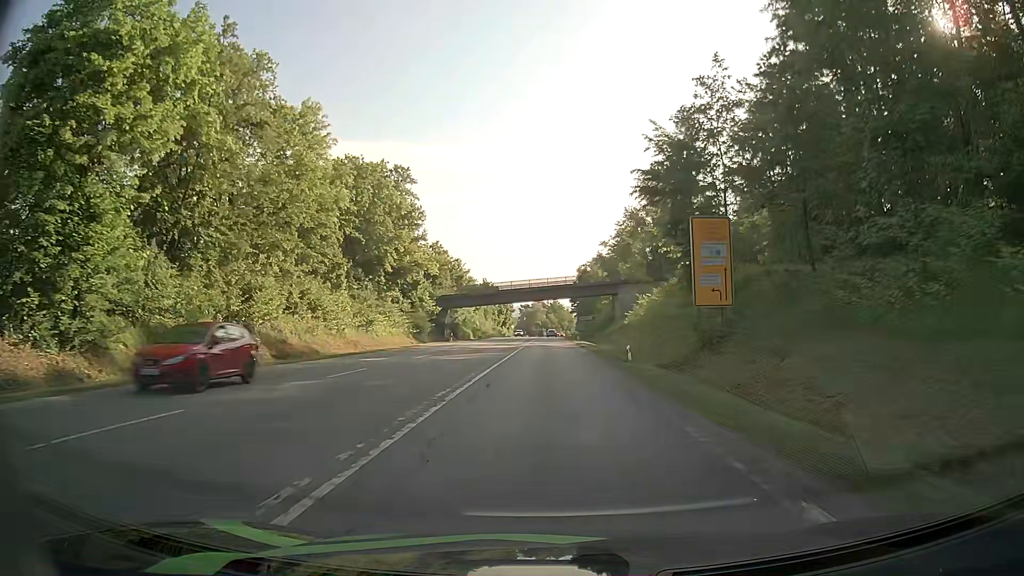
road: secondary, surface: asphalt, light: Day
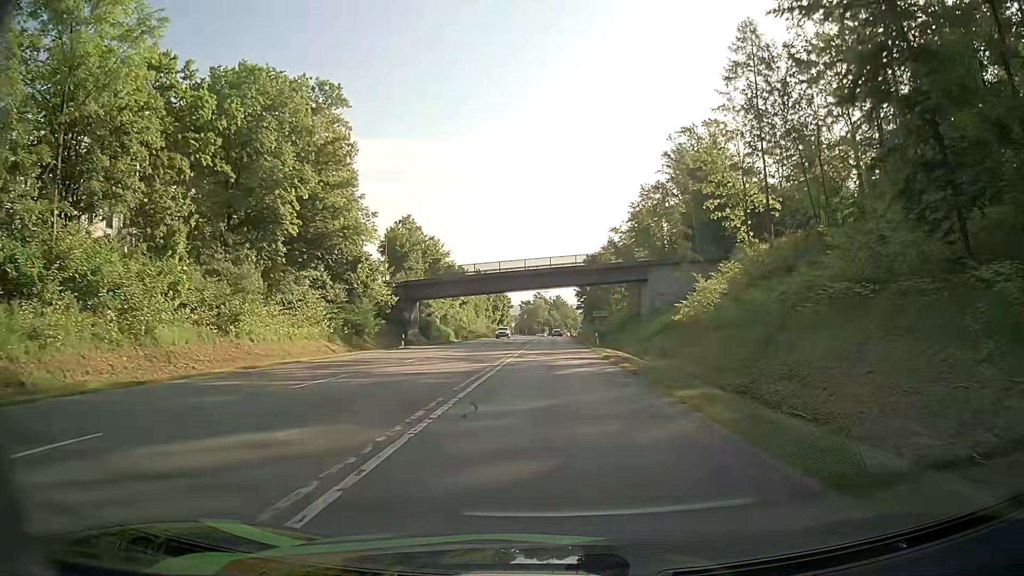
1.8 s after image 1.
(+0.1, +25.8) m; 0°
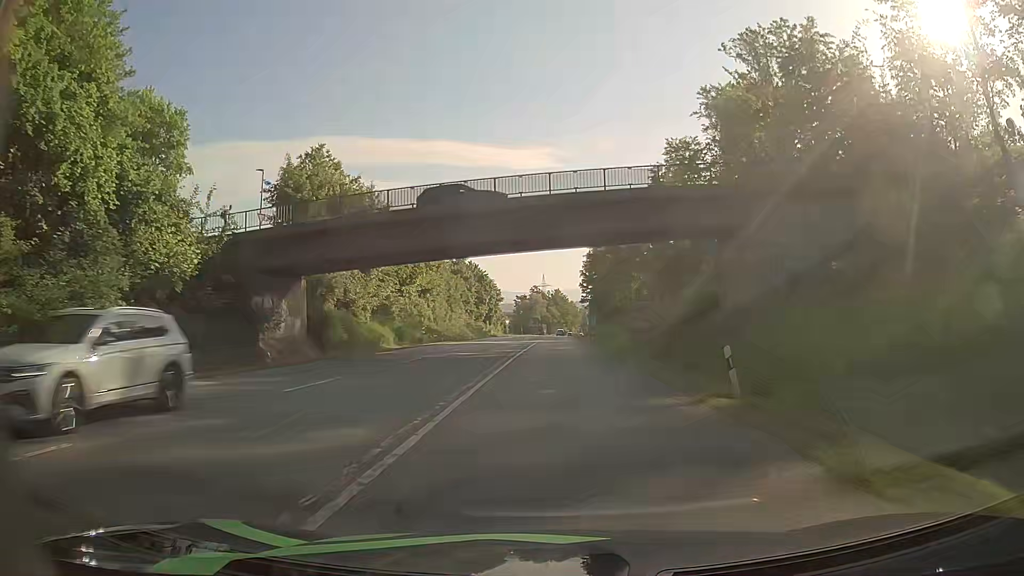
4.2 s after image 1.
(+0.1, +35.4) m; 0°
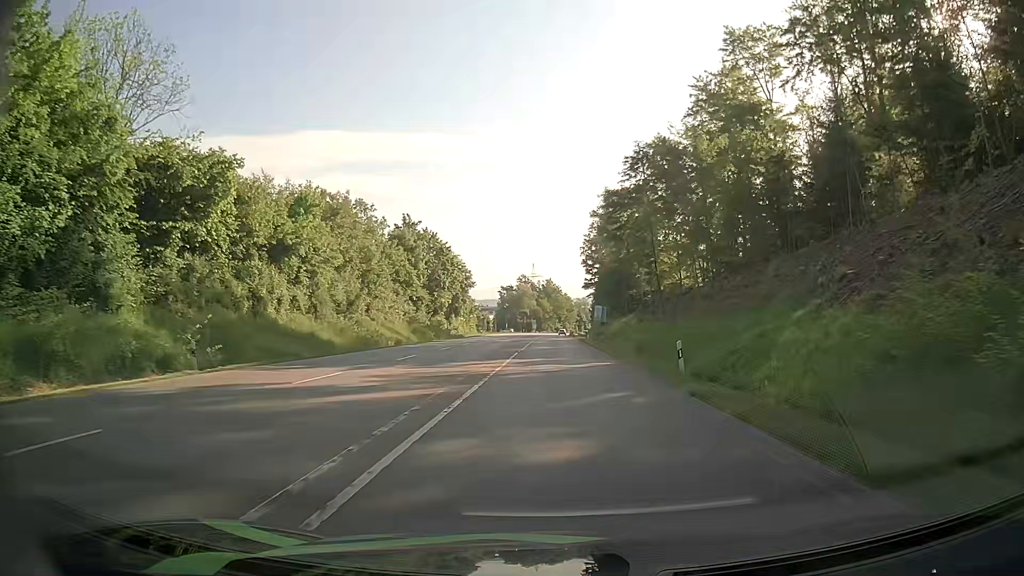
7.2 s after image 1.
(-0.1, +44.9) m; 0°
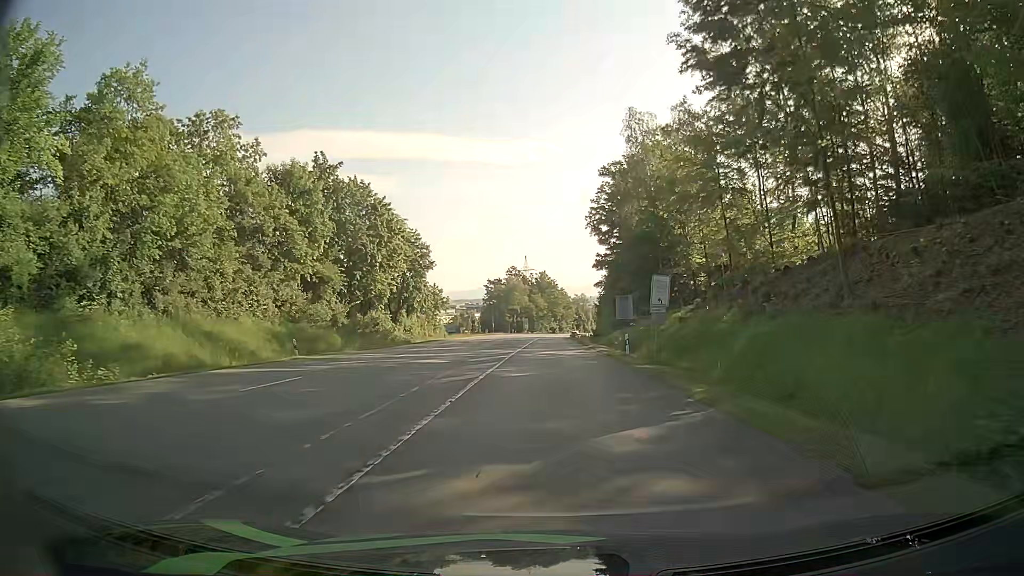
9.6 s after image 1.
(+0.9, +36.2) m; +2°
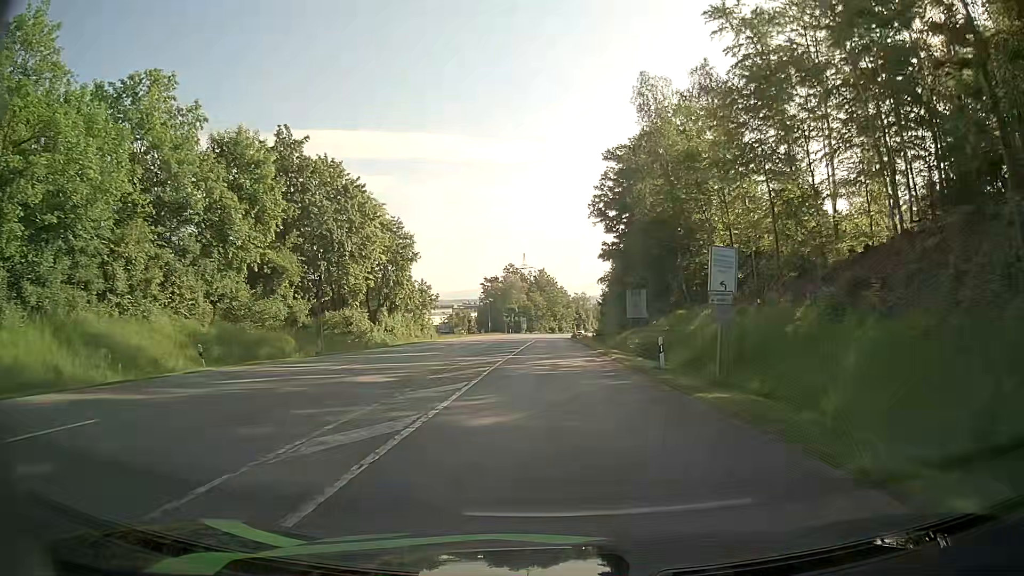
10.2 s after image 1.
(0.0, +9.1) m; 0°
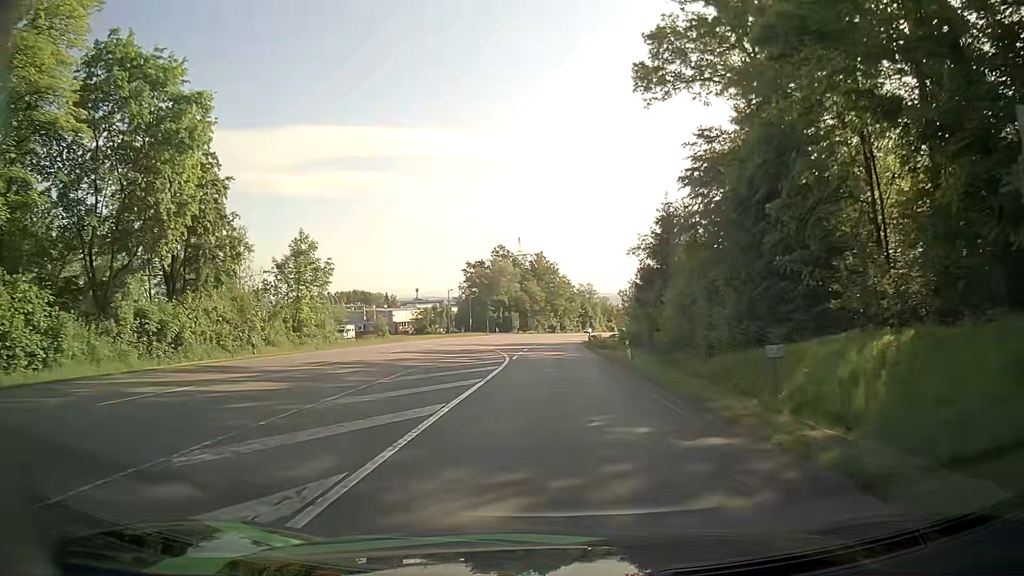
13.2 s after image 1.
(0.0, +45.9) m; 0°
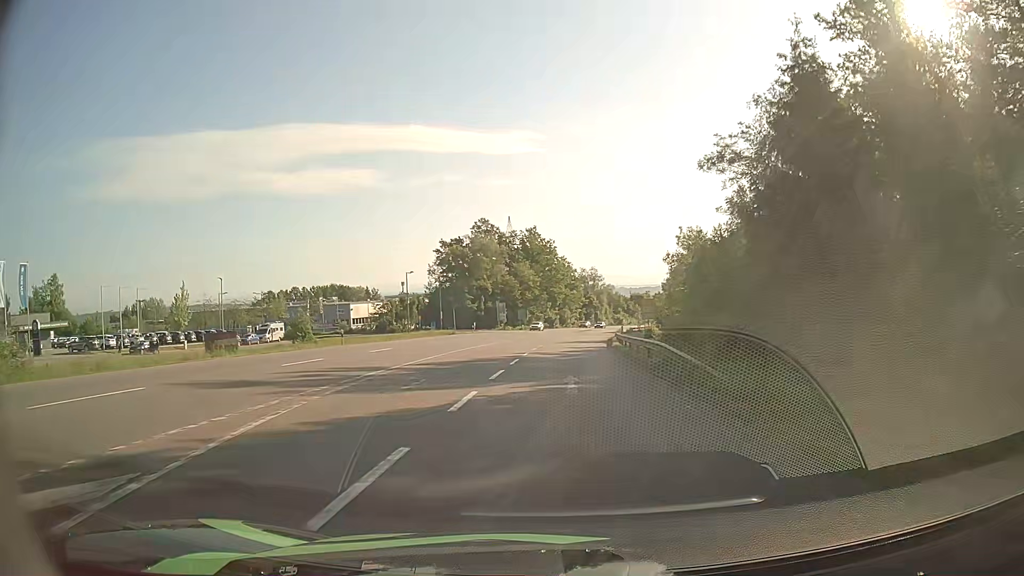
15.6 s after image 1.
(-0.1, +36.8) m; 0°
(0, +10) (0, +20) (+1, +30) (+1, +40) (+2, +50) (+2, +60) (+3, +70) (+5, +80) (+6, +90) (+7, +100) m
